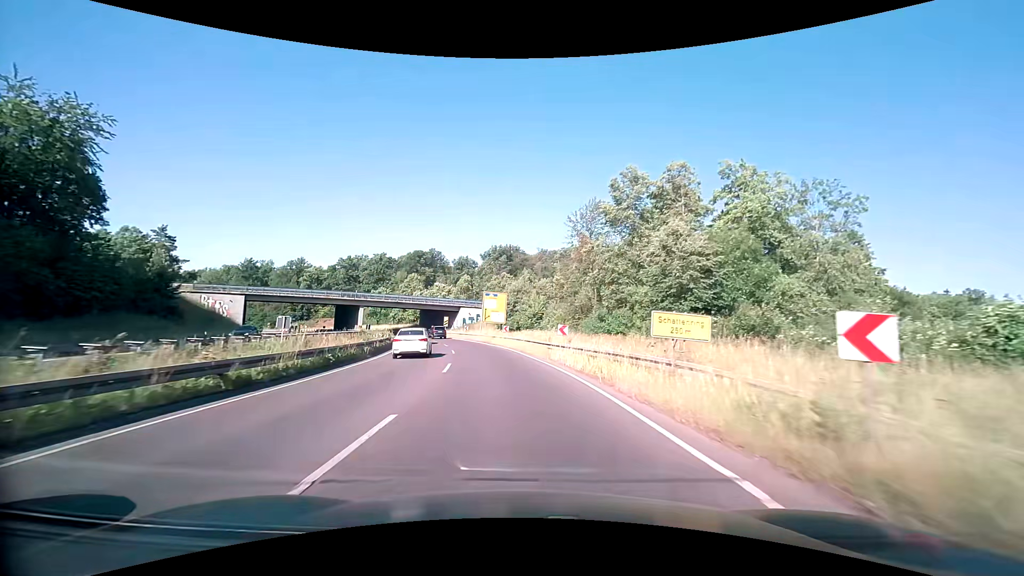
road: trunk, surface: asphalt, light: Day
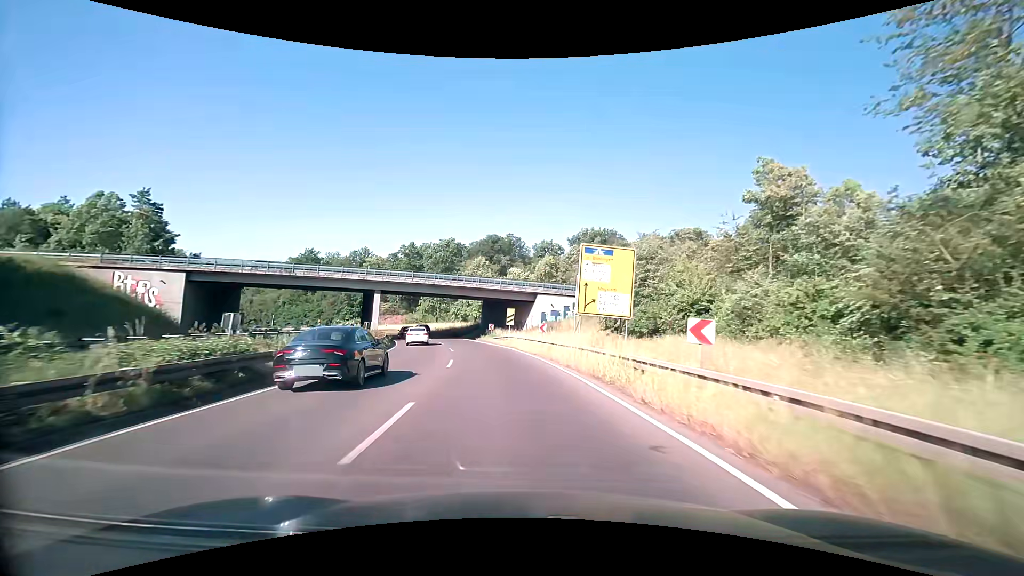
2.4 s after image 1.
(-3.2, +34.9) m; -10°
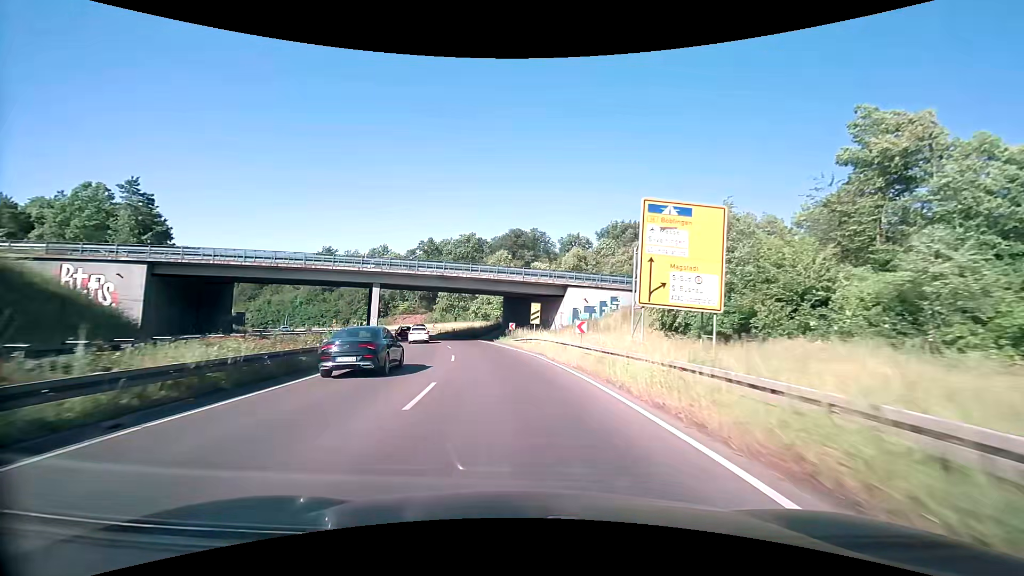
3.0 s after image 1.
(-0.2, +9.0) m; -3°
